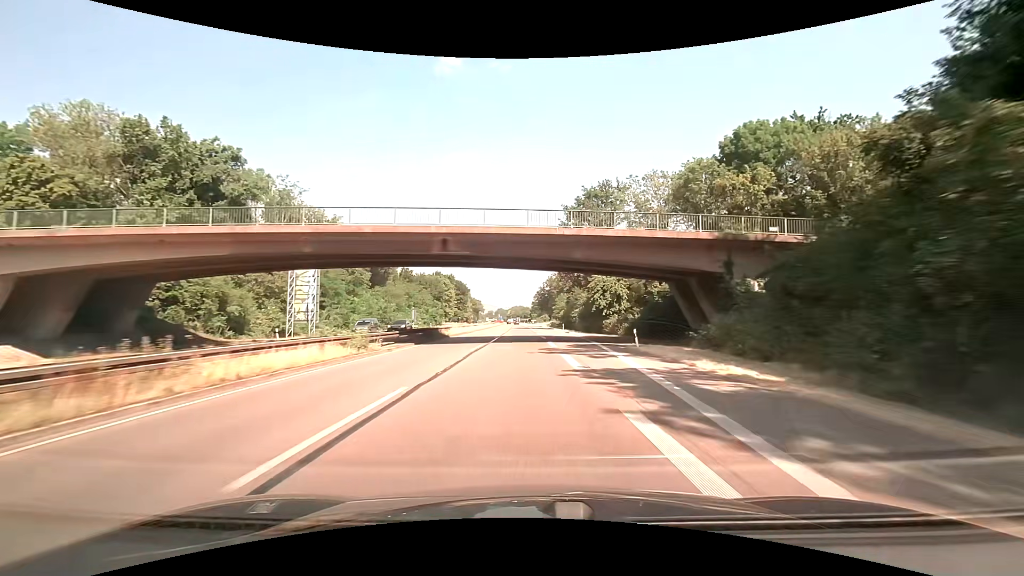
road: trunk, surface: asphalt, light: Day
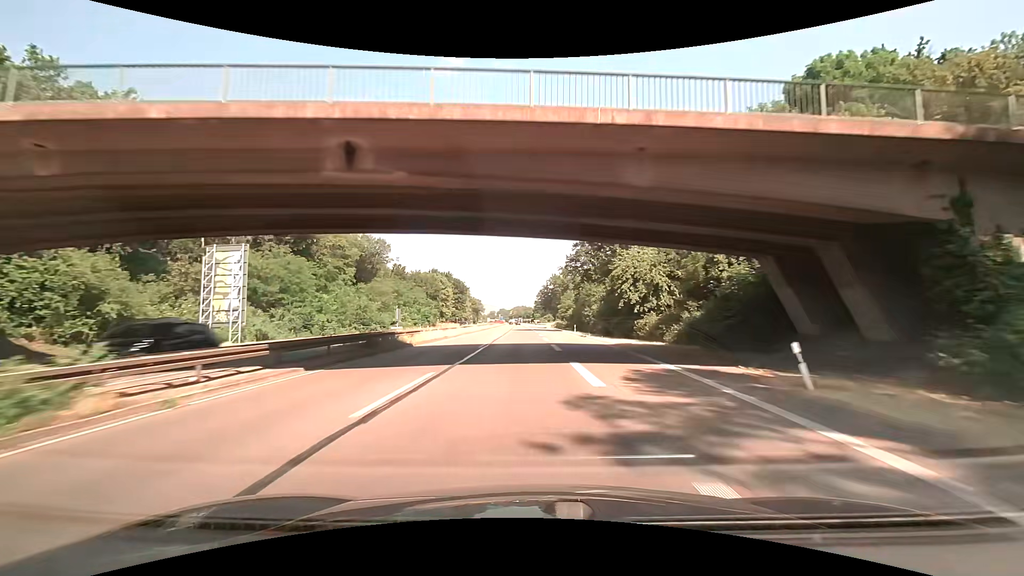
(0.0, +15.4) m; 0°
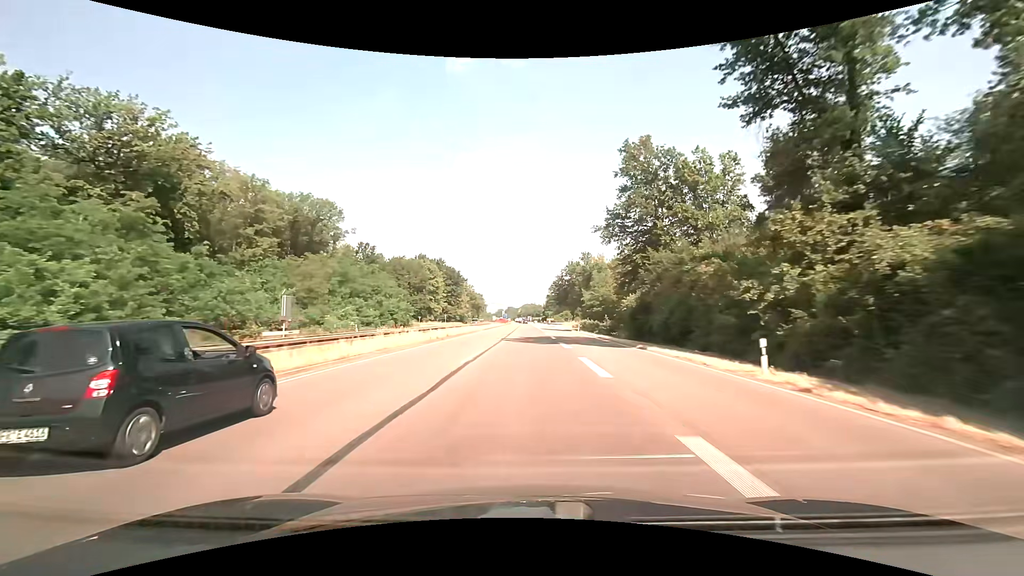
(-0.5, +46.6) m; -1°
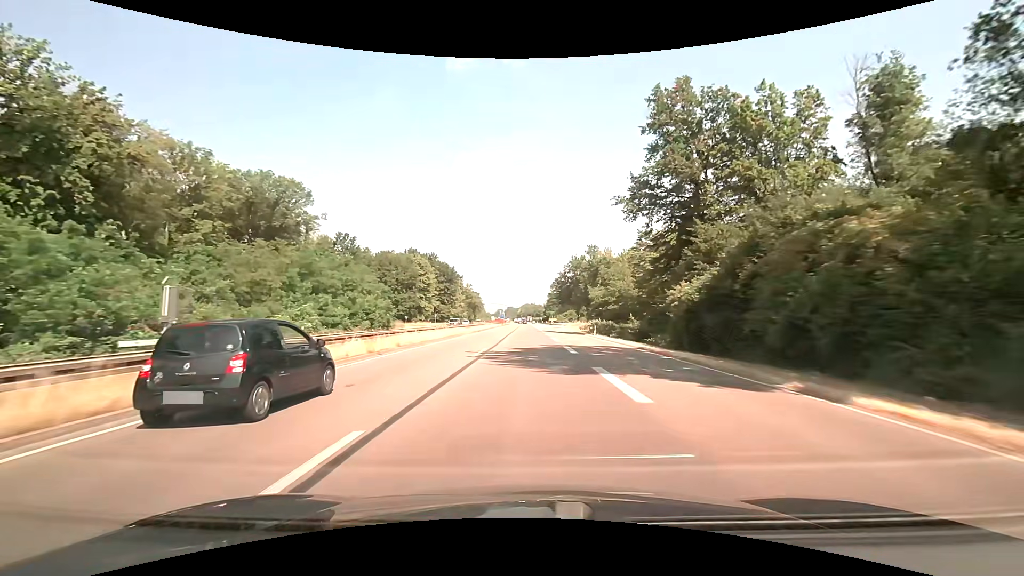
(0.0, +15.5) m; 0°
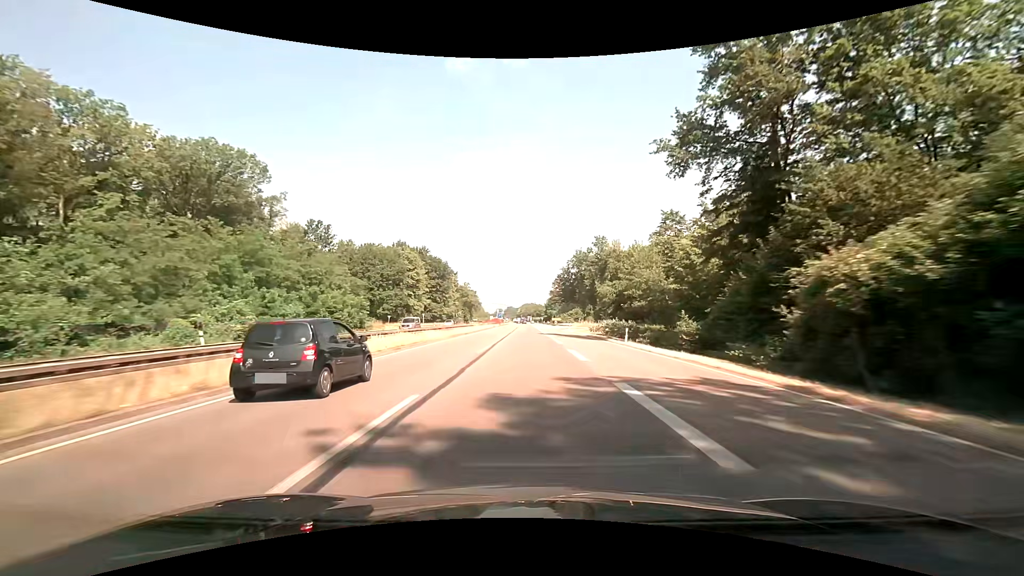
(0.0, +15.5) m; 0°
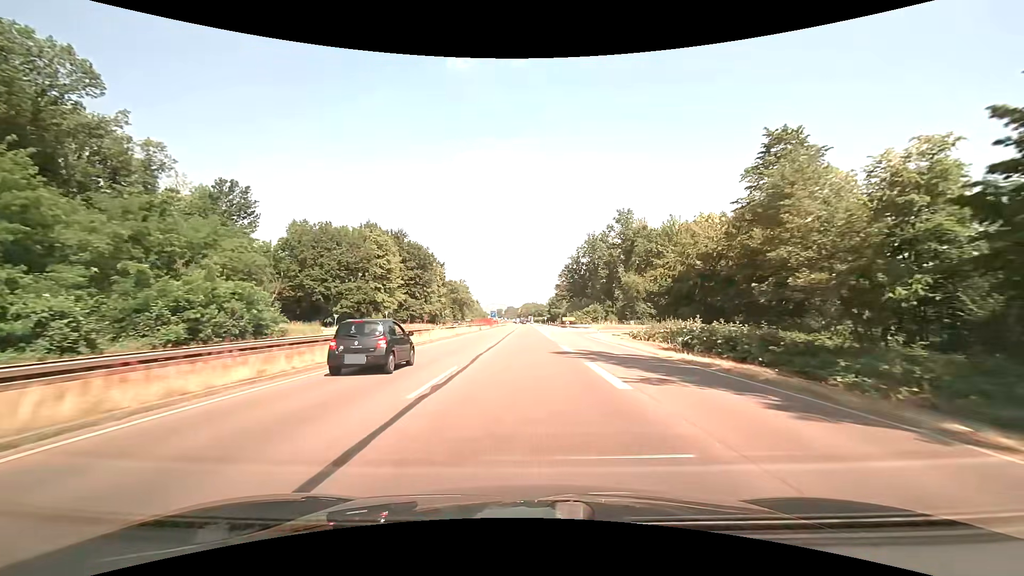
(0.0, +31.0) m; 0°
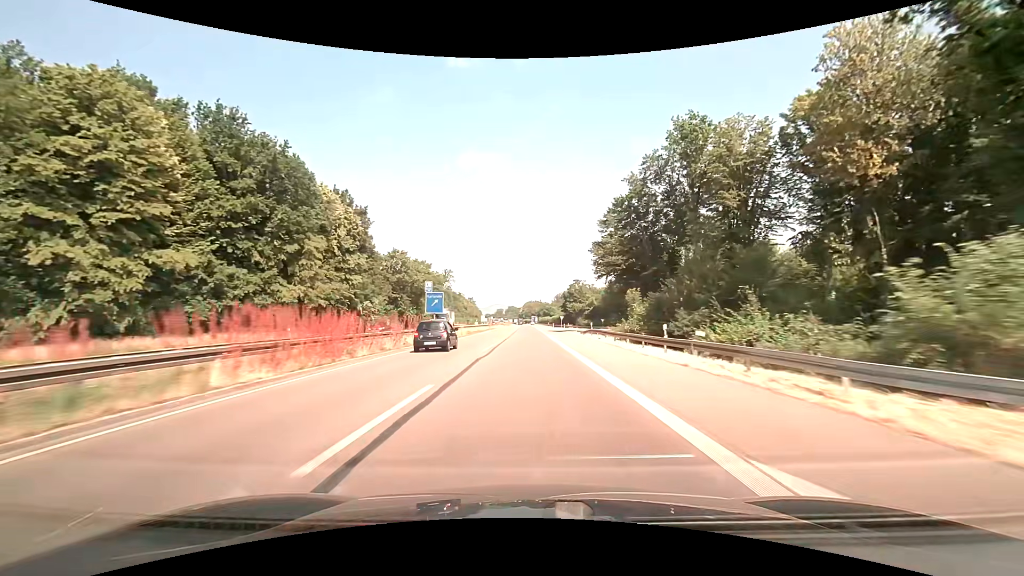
(-0.2, +77.6) m; 0°
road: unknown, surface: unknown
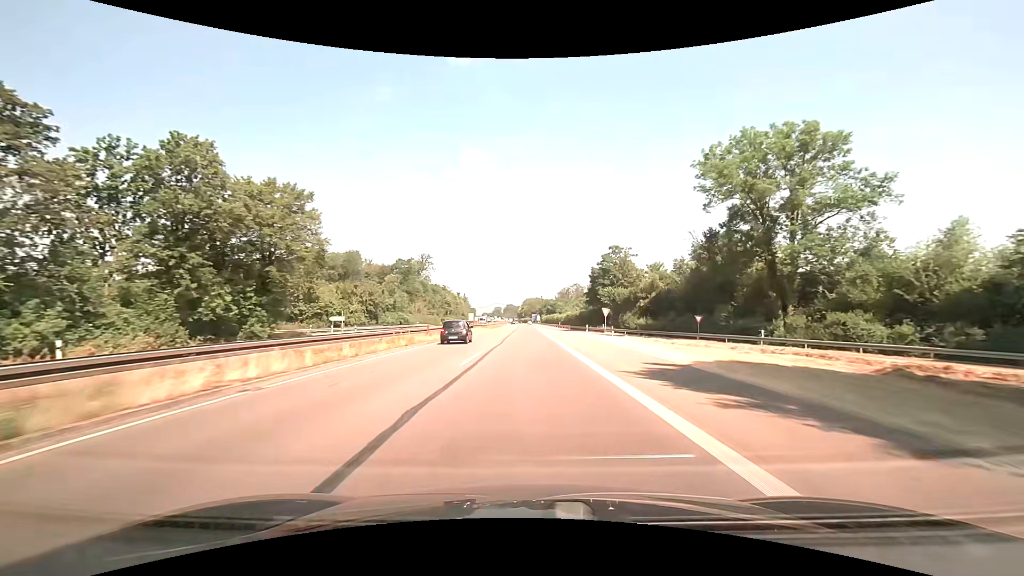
(0.0, +62.6) m; 0°
(0, +10) (0, +20) (0, +30) (0, +40) (0, +50) (0, +60) (0, +70) (0, +80) (0, +90) (0, +100) m
